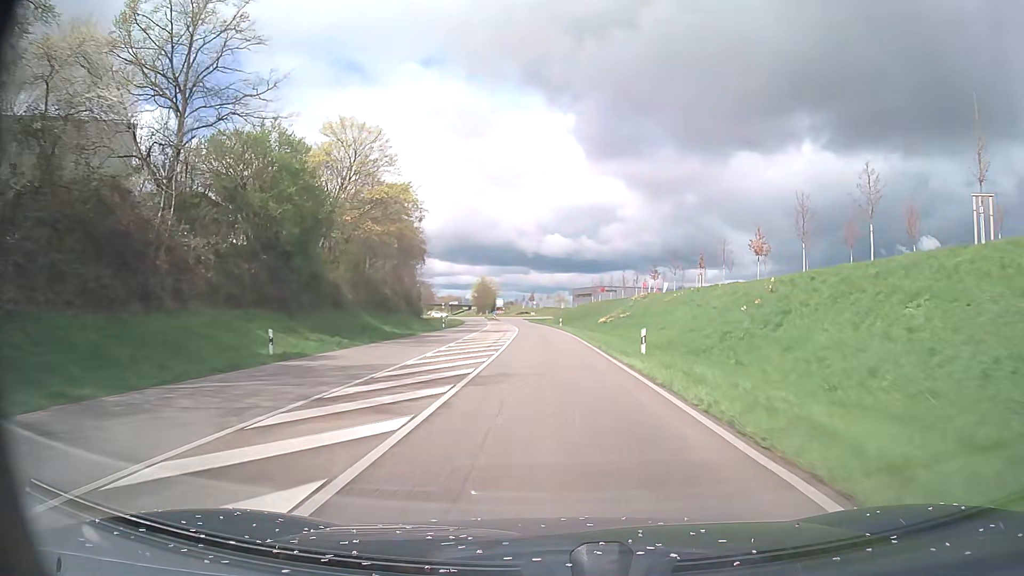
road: primary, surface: asphalt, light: Day
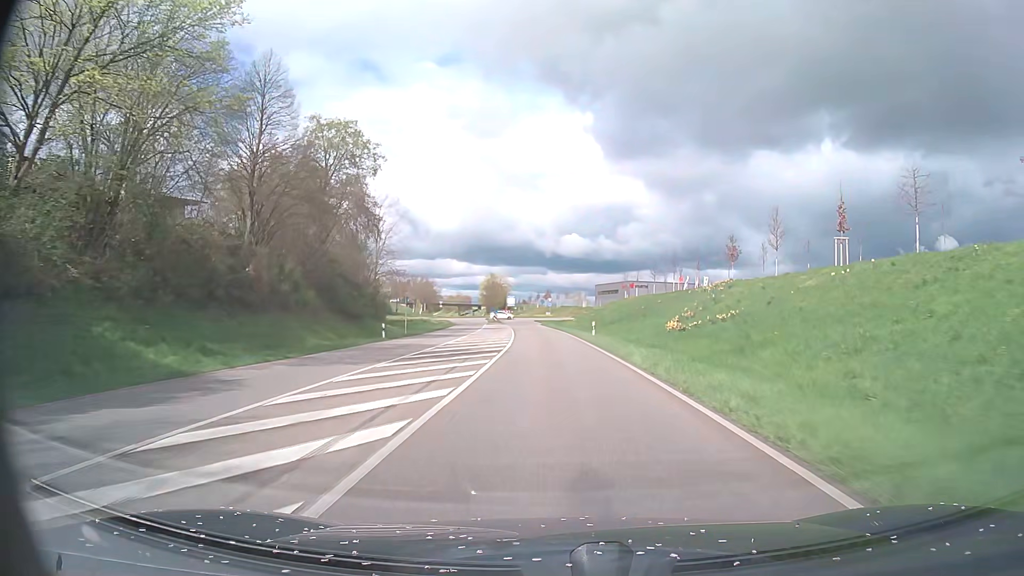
(-0.5, +31.3) m; -1°
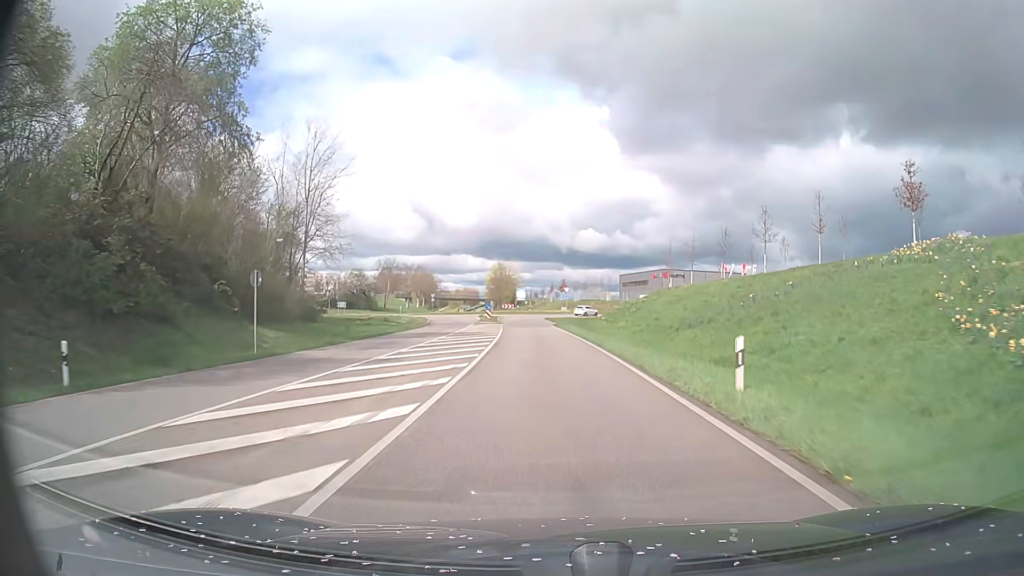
(-0.3, +28.4) m; -1°
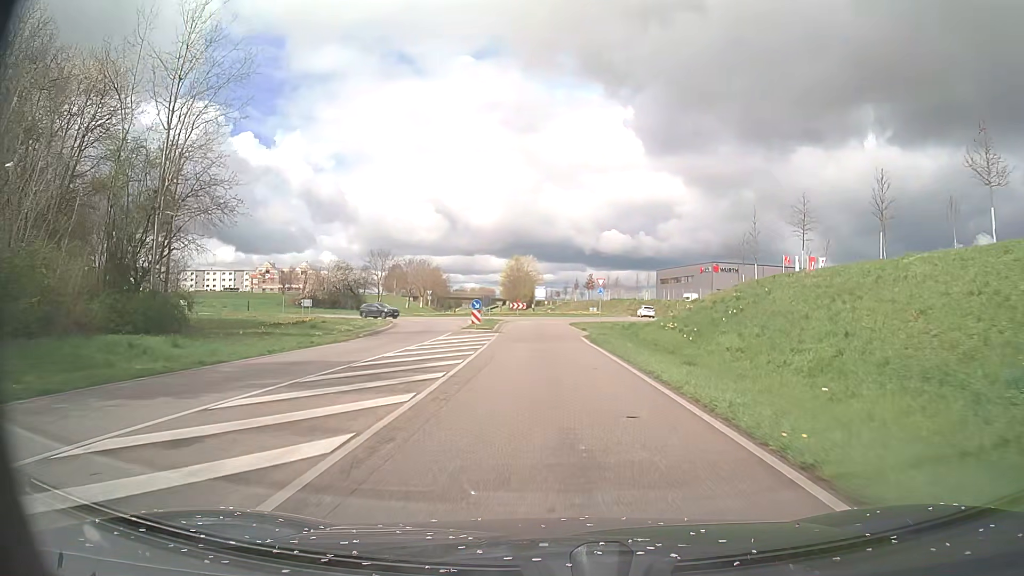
(-0.4, +24.8) m; -2°
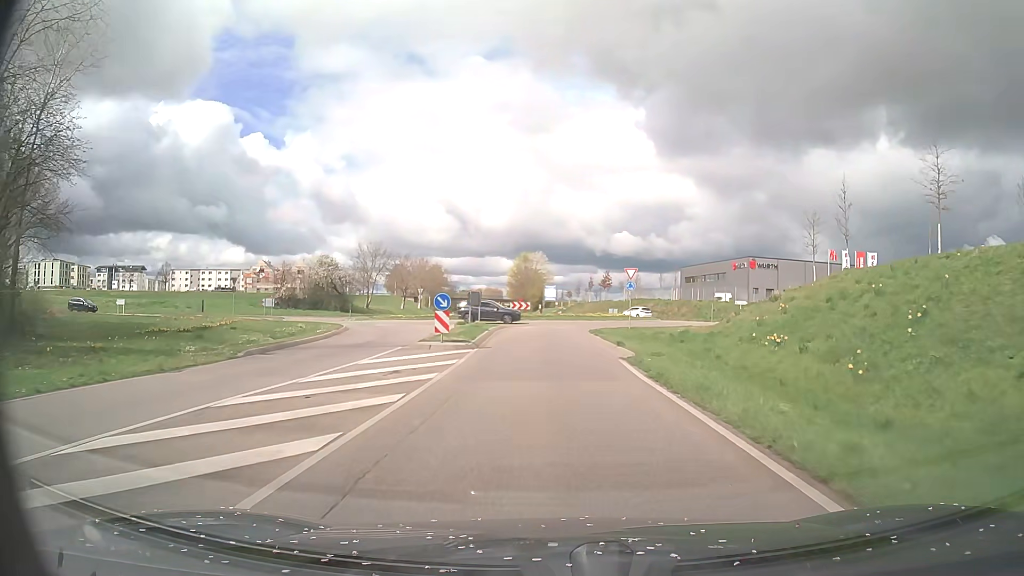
(-0.1, +14.8) m; -1°
